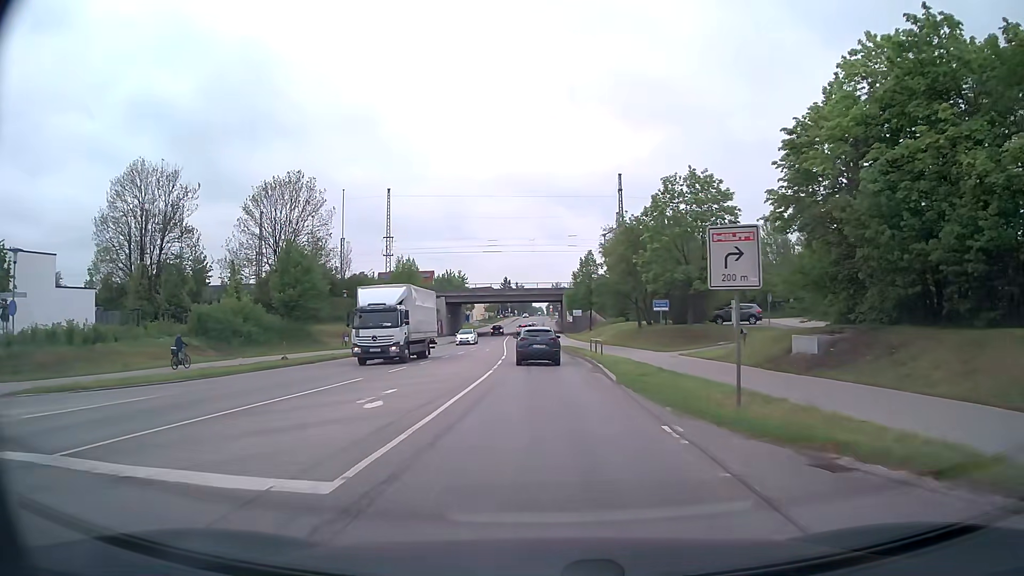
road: secondary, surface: asphalt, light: Day
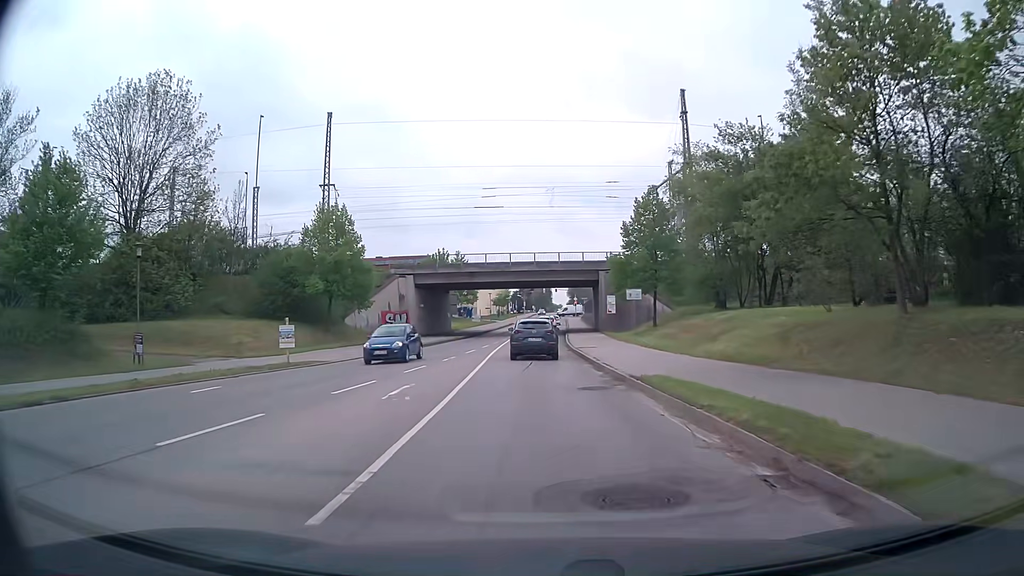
(-0.3, +34.6) m; -1°
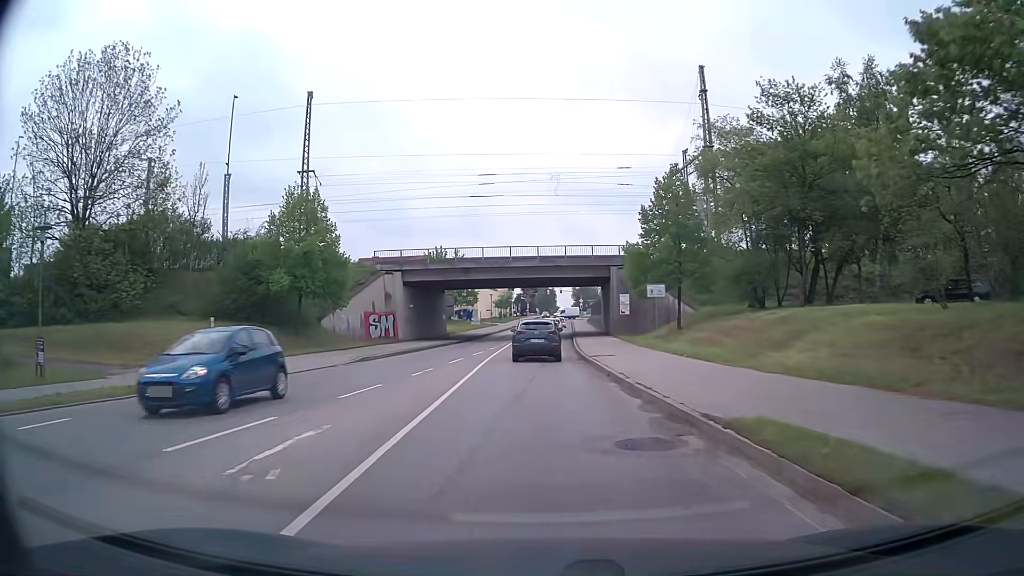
(0.0, +6.6) m; -1°
